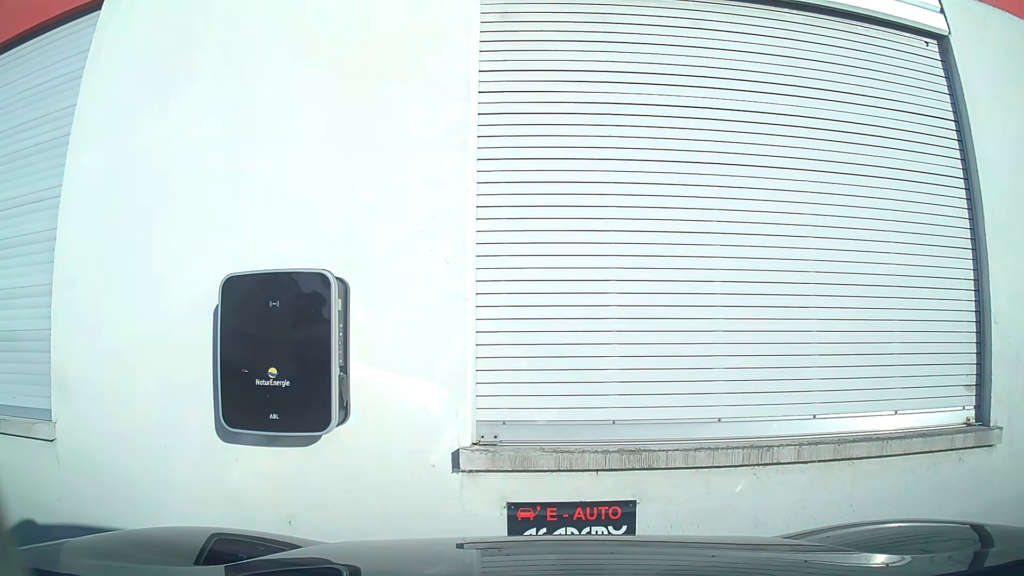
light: Day
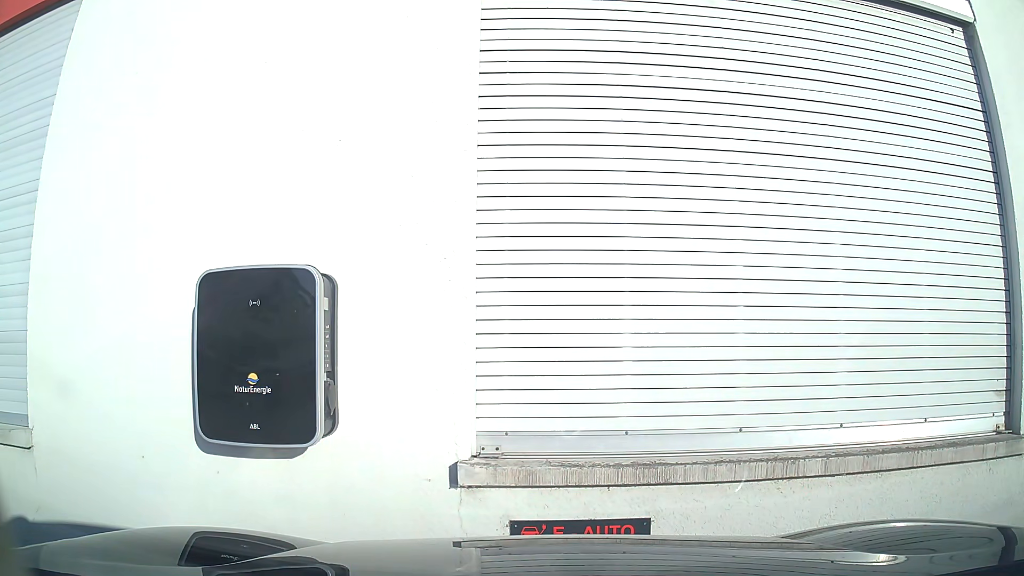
(0.0, +0.2) m; 0°
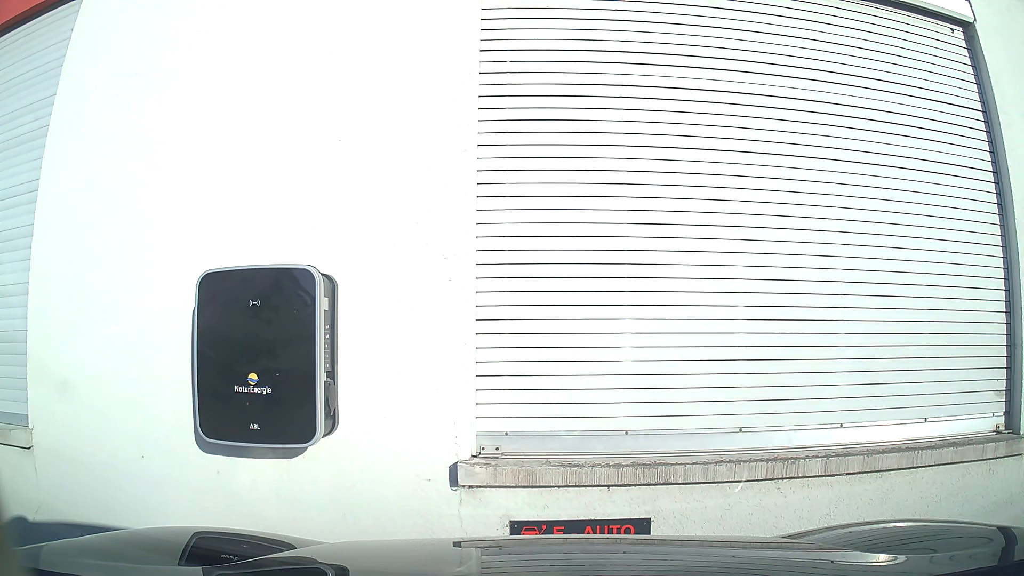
(0.0, 0.0) m; 0°
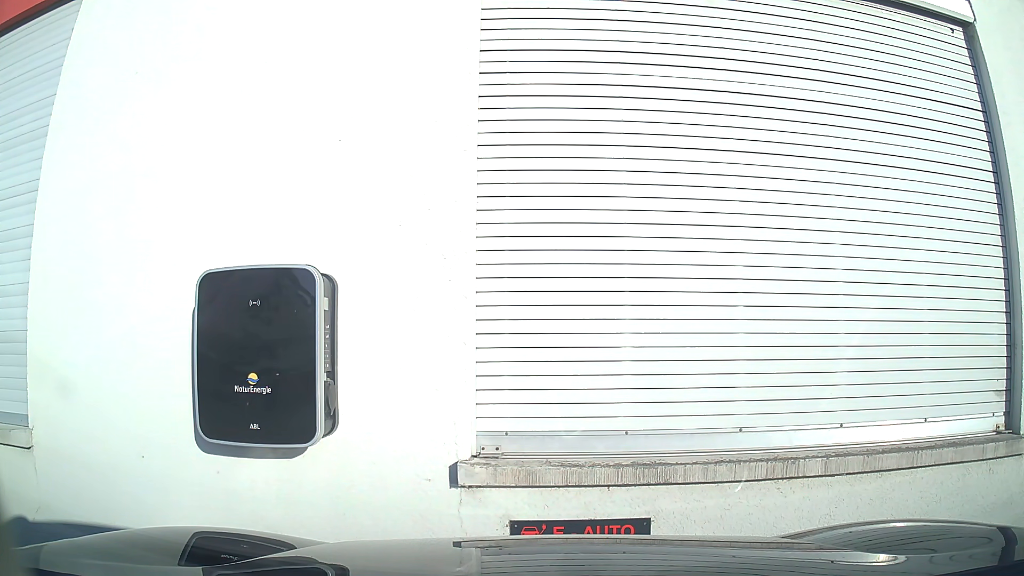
(0.0, 0.0) m; 0°
